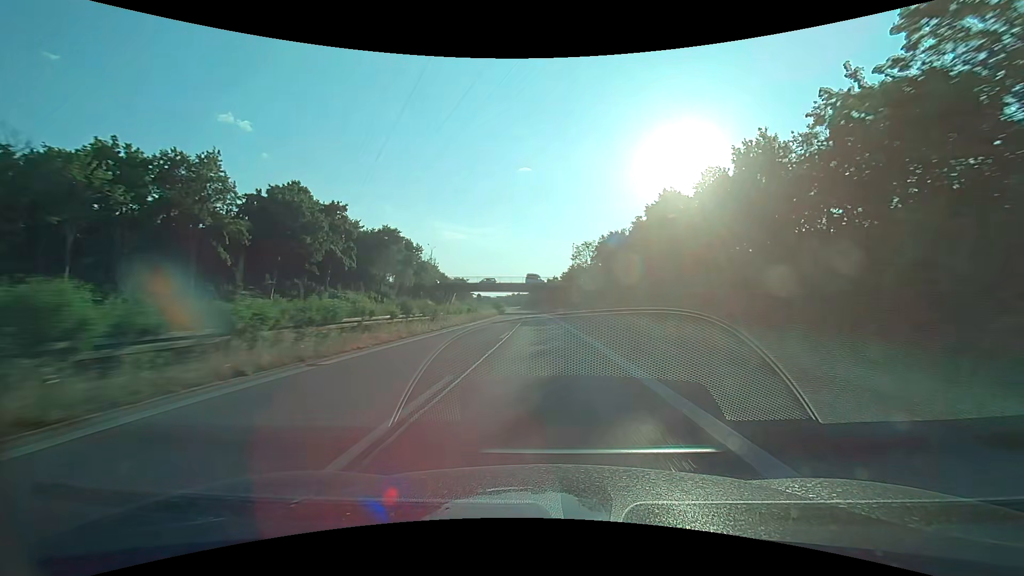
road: trunk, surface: asphalt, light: Day
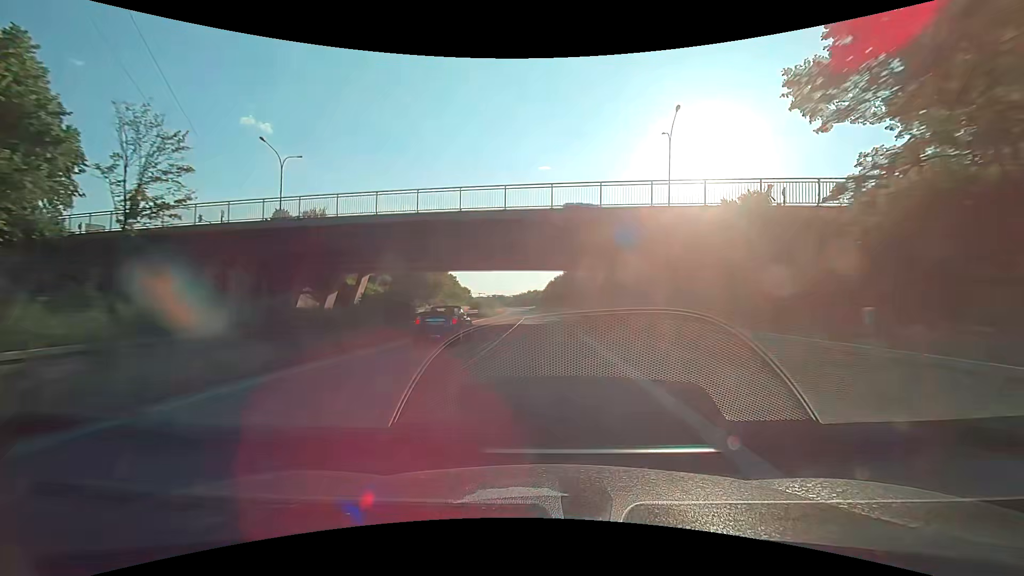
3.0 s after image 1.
(-1.4, +79.1) m; -2°
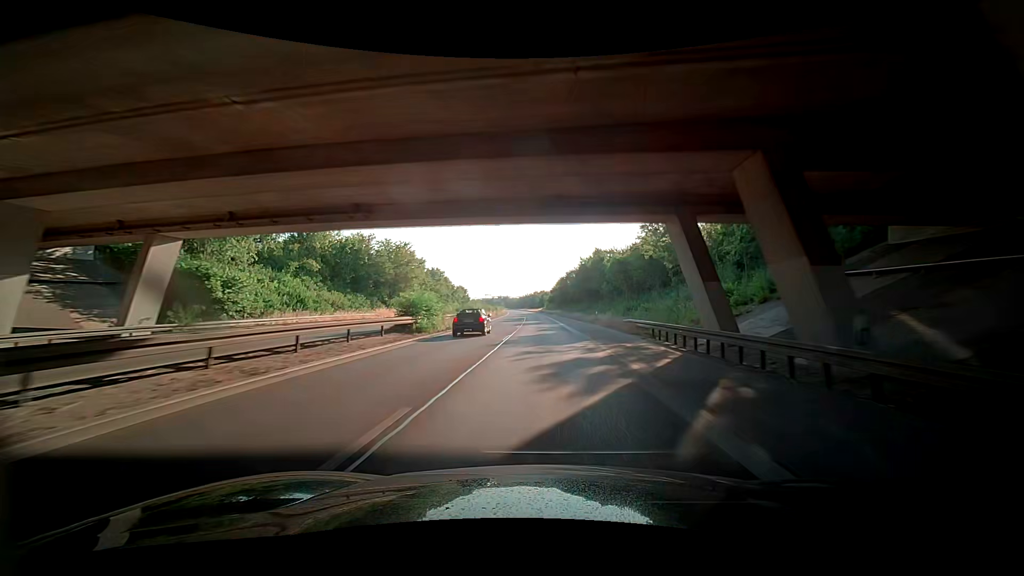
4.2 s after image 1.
(-0.4, +31.6) m; -2°
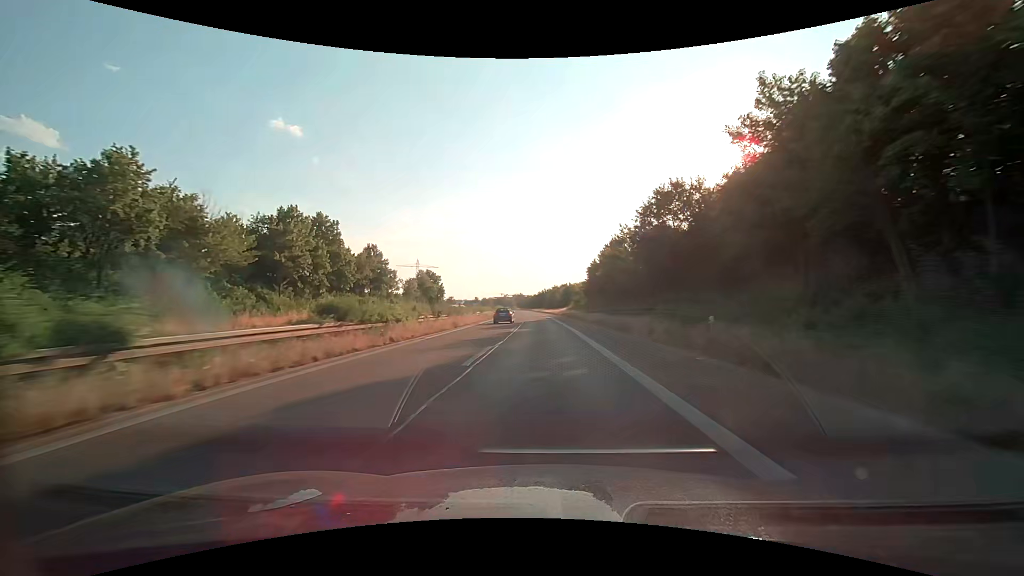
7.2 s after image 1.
(-1.3, +79.1) m; -2°
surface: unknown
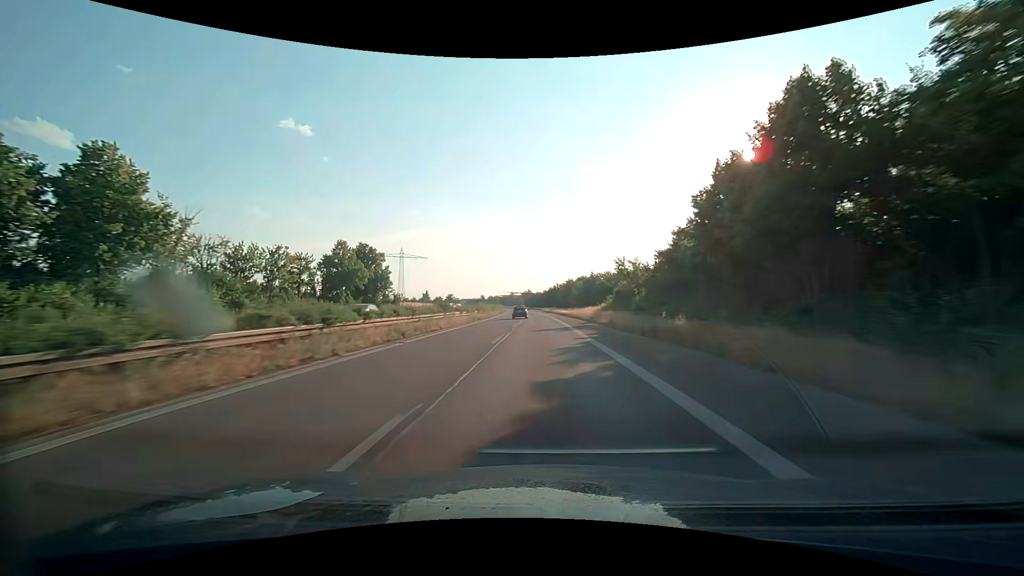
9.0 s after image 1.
(-0.6, +47.5) m; -1°
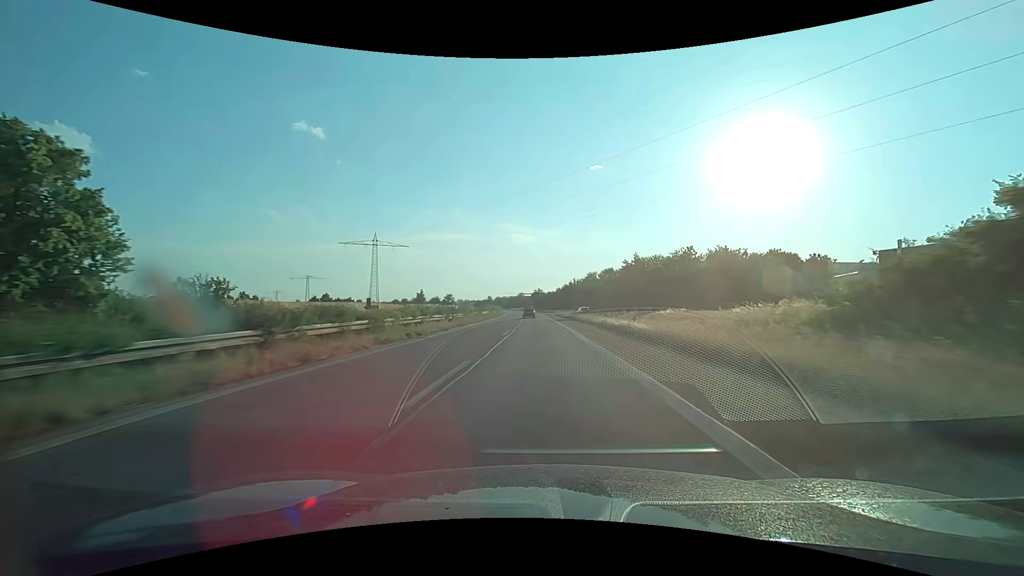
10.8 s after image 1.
(-0.5, +47.4) m; -2°
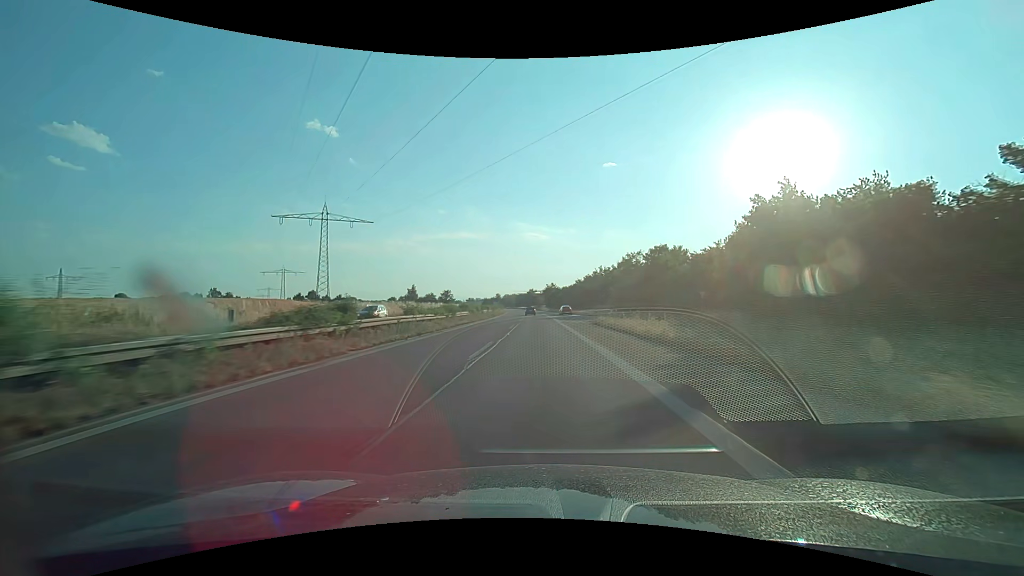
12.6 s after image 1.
(-0.3, +47.4) m; -1°
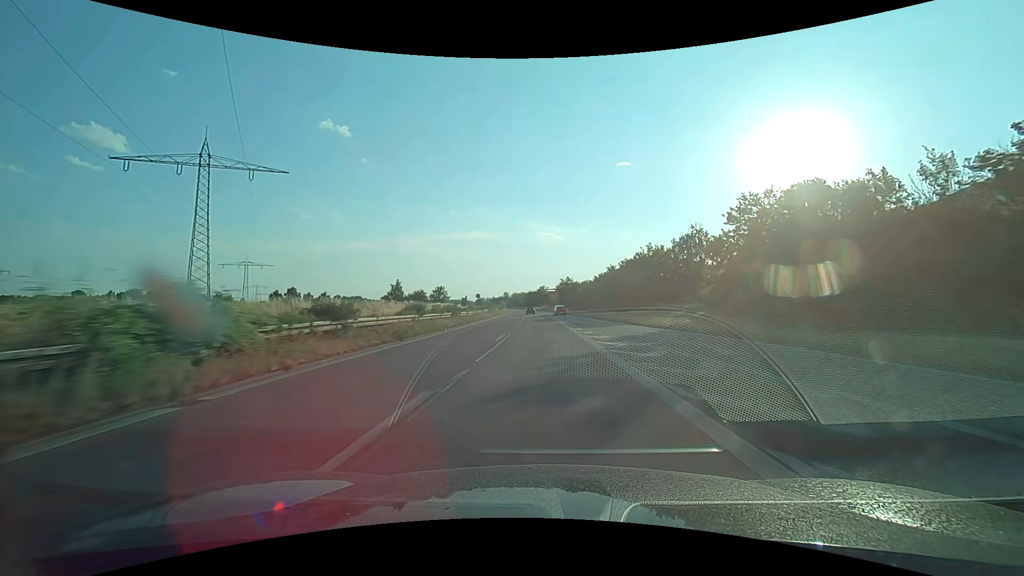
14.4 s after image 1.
(-0.6, +47.4) m; -1°
(0, +10) (0, +20) (0, +30) (0, +40) (-1, +50) (-1, +60) (-1, +70) (-2, +80) (-2, +90) (-3, +100) m
